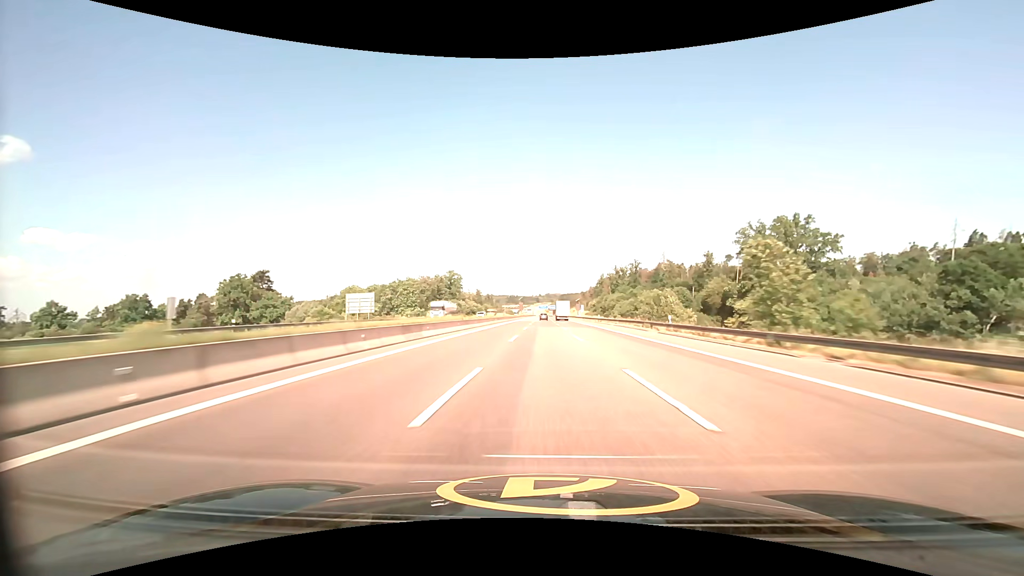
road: motorway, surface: asphalt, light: Day
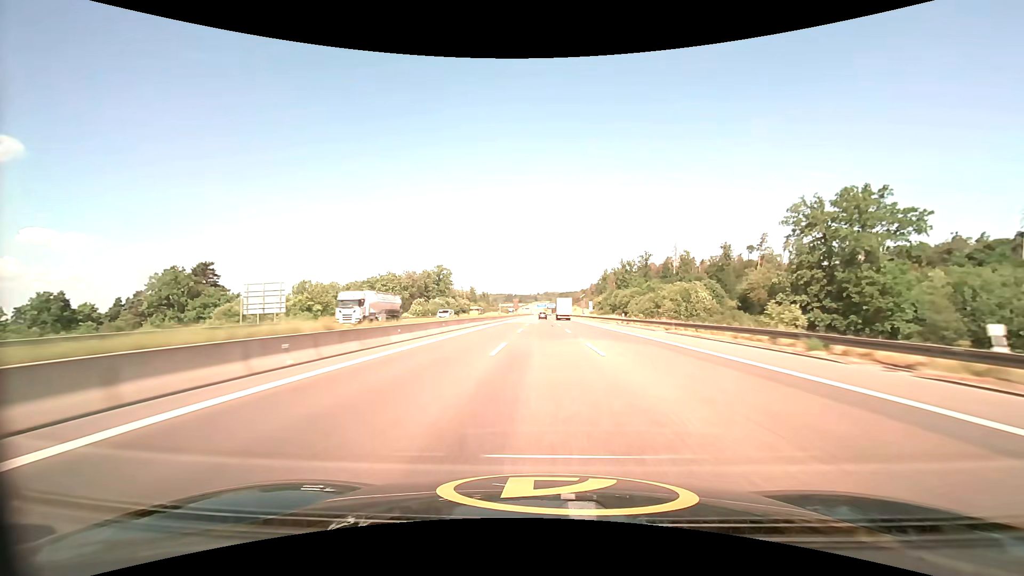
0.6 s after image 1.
(+0.1, +26.4) m; 0°
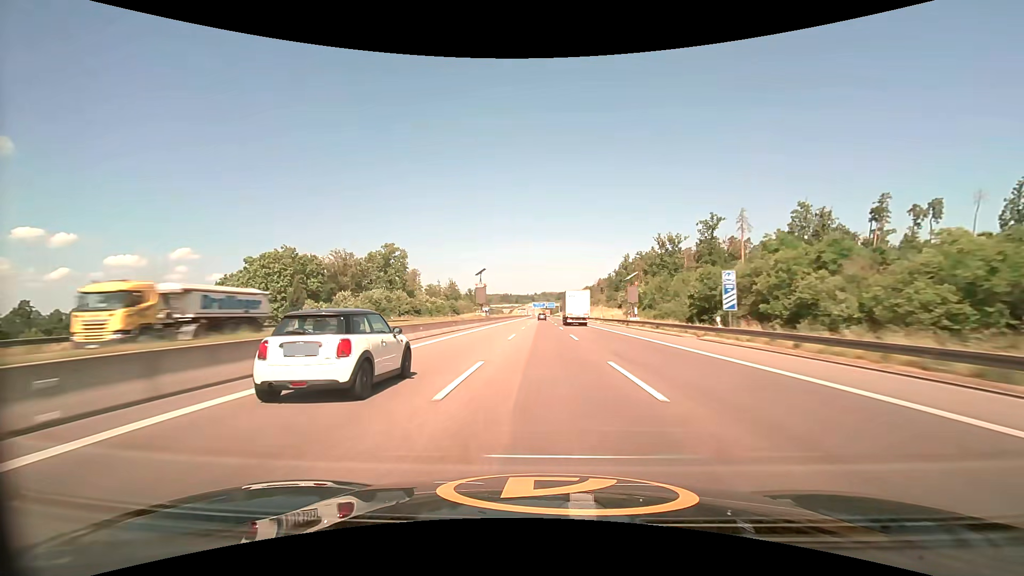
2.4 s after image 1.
(+0.1, +79.7) m; 0°
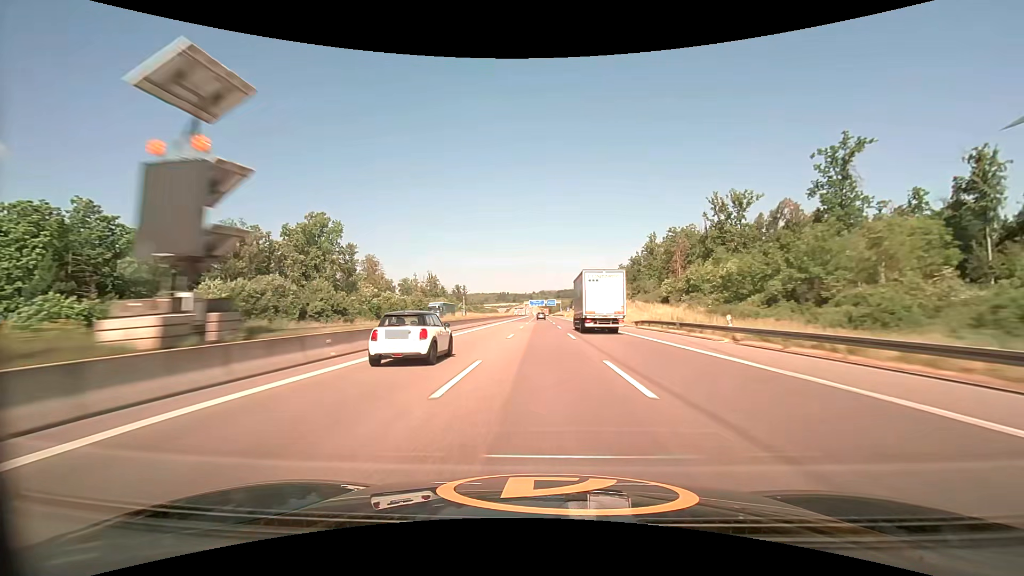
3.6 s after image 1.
(+0.2, +53.7) m; 0°
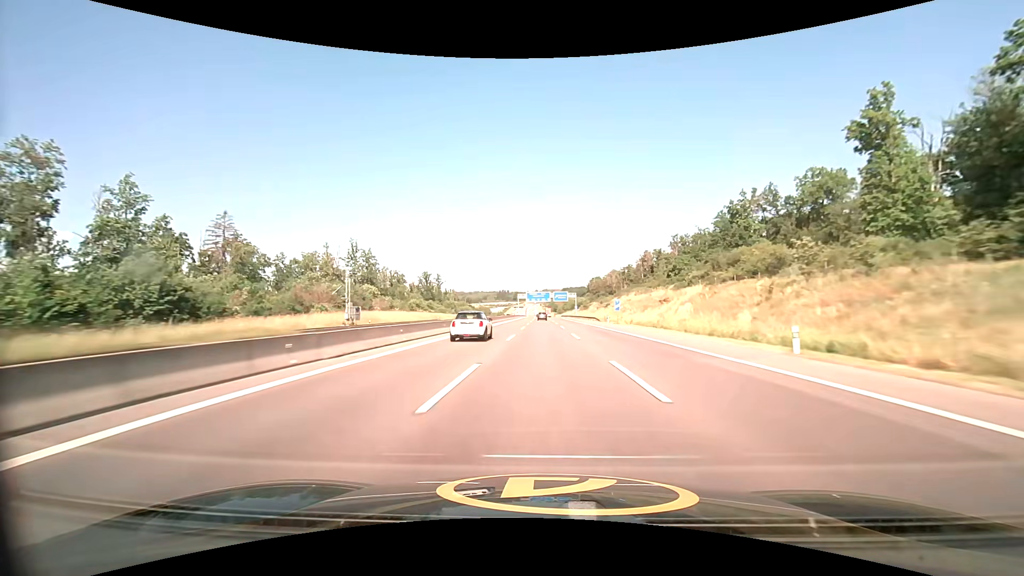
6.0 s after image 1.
(-0.3, +107.8) m; 0°
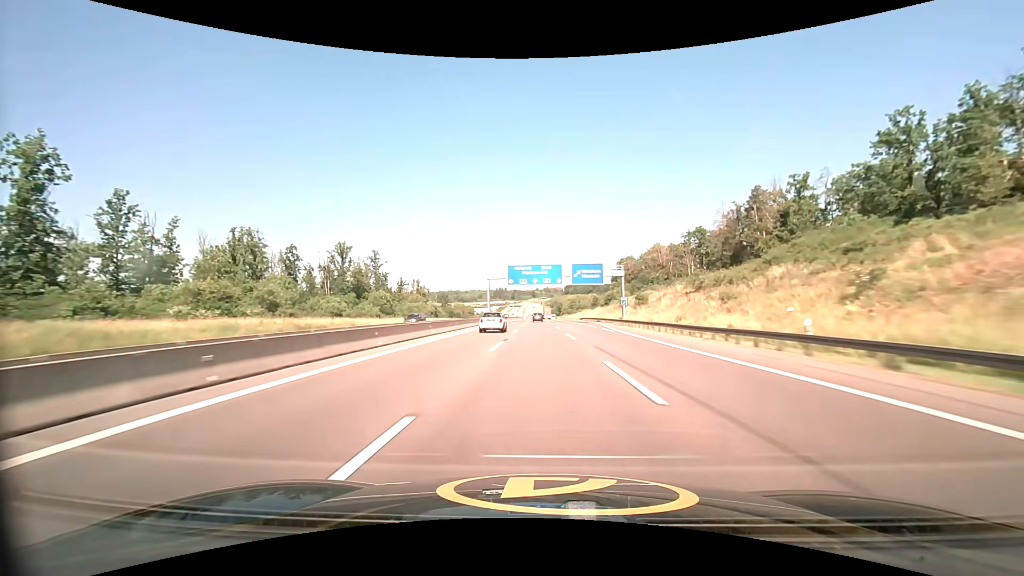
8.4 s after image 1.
(+0.1, +107.8) m; 0°
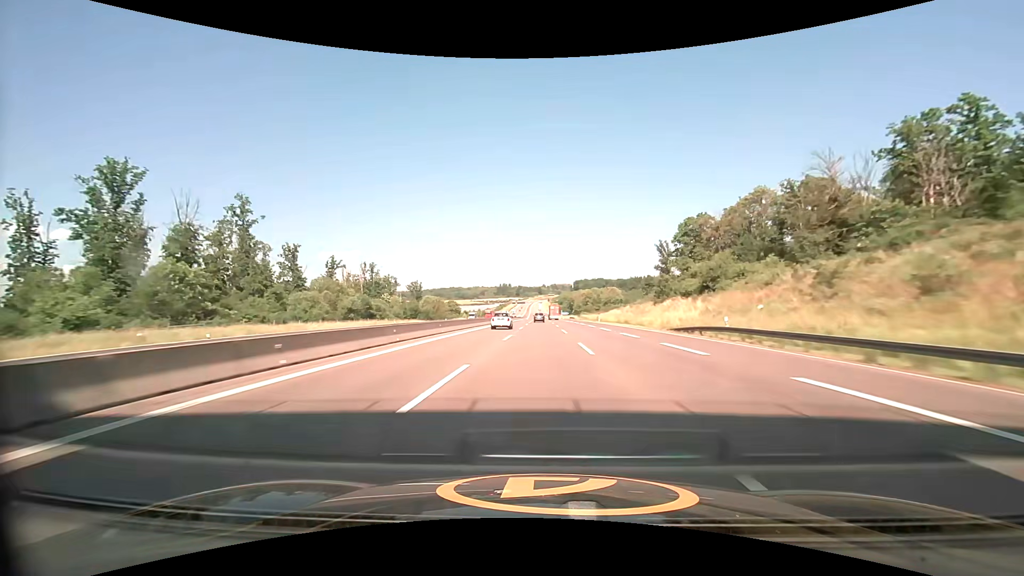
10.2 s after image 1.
(-0.3, +80.8) m; -1°
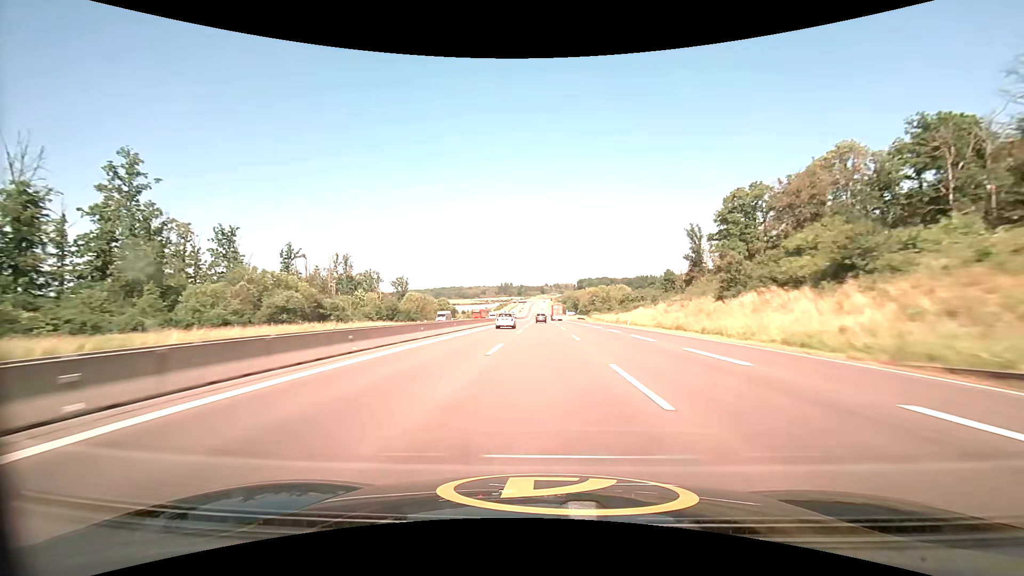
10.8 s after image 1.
(-0.1, +26.9) m; 0°
(0, +10) (0, +20) (0, +30) (0, +40) (0, +50) (0, +60) (0, +70) (0, +80) (0, +90) (0, +100) m
